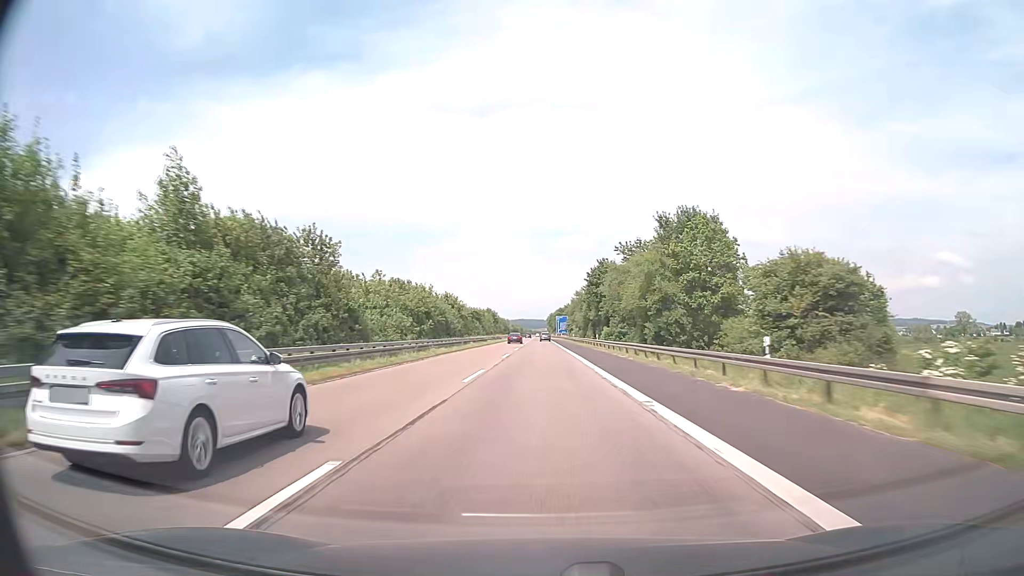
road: motorway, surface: asphalt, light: Day
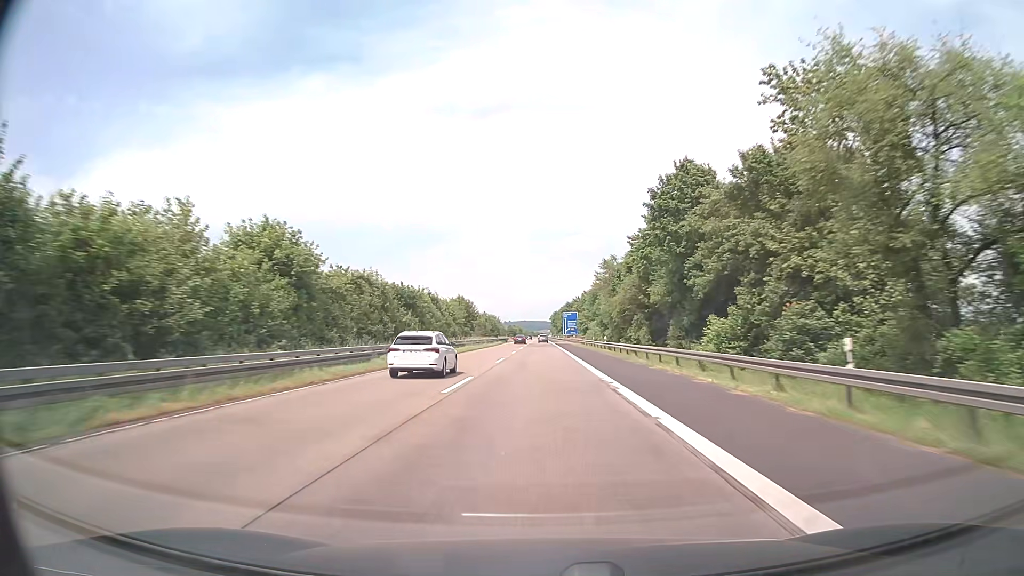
(-0.1, +57.0) m; 0°
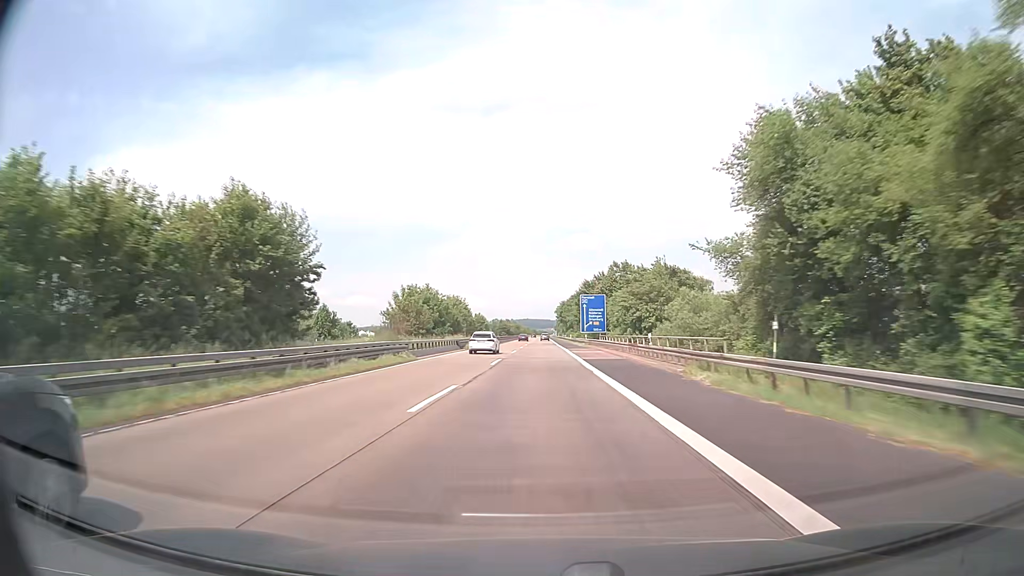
(0.0, +76.1) m; 0°
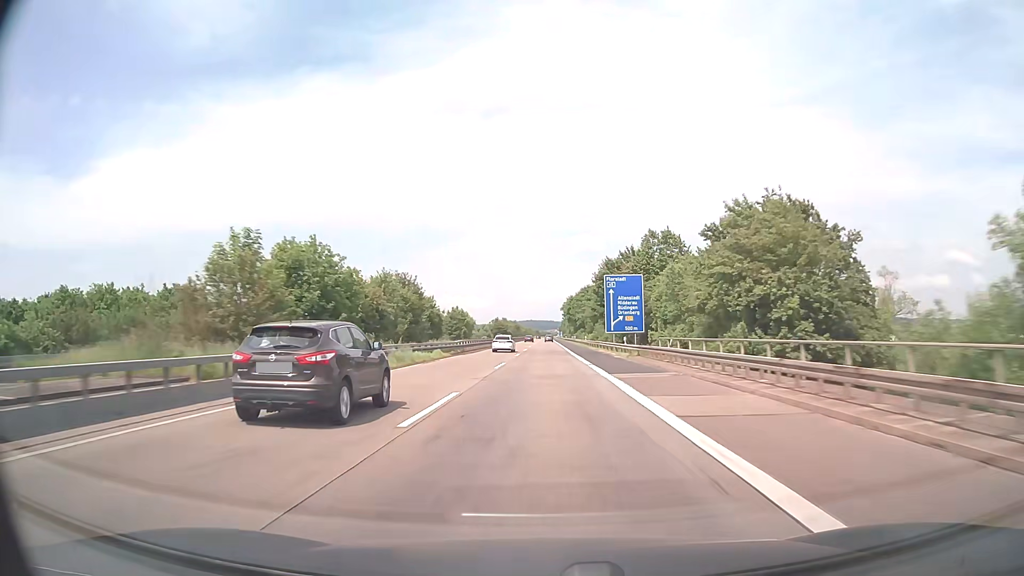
(-0.1, +38.1) m; 0°
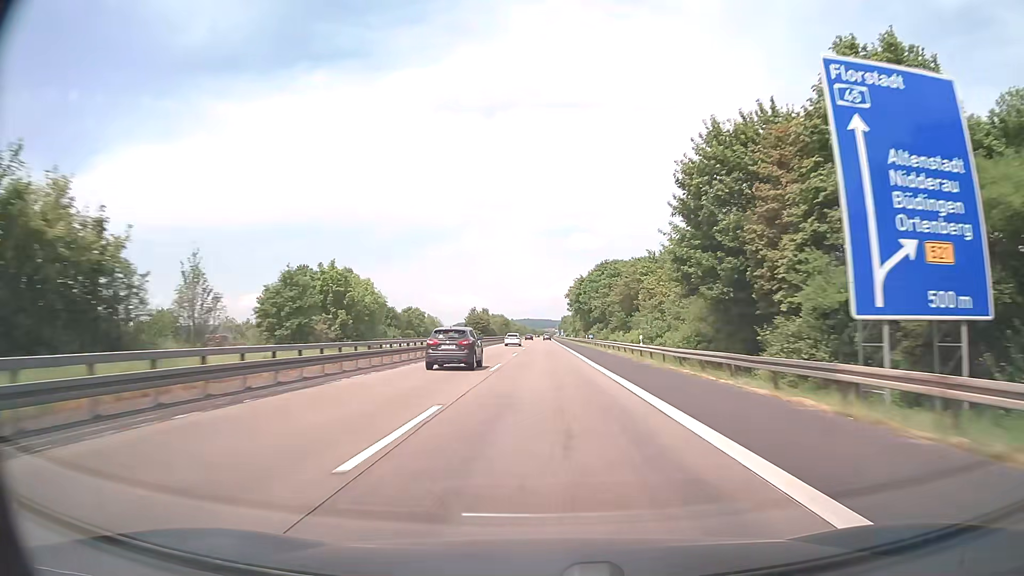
(0.0, +57.0) m; 0°
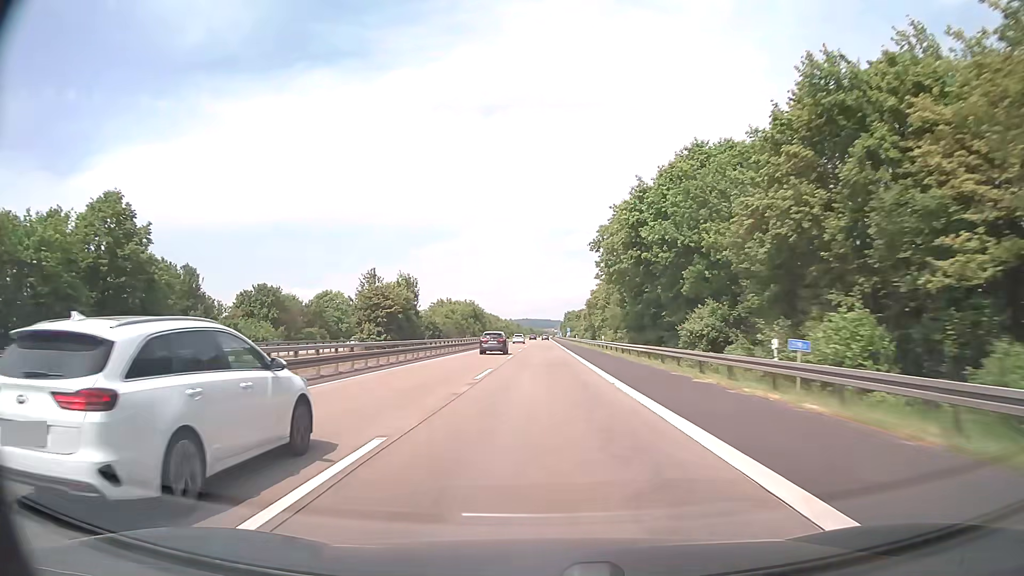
(+0.3, +76.0) m; 0°
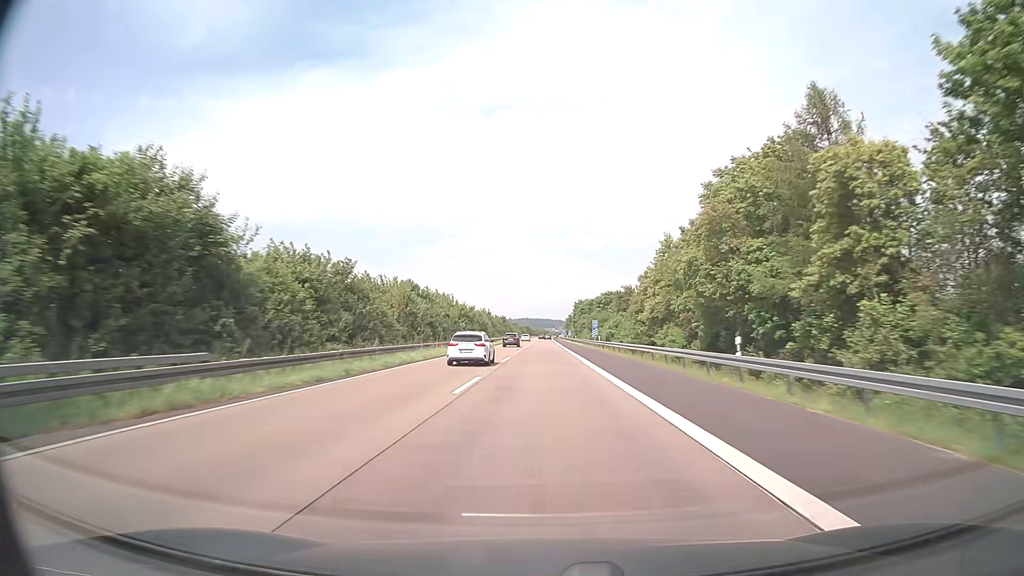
(0.0, +95.0) m; 0°
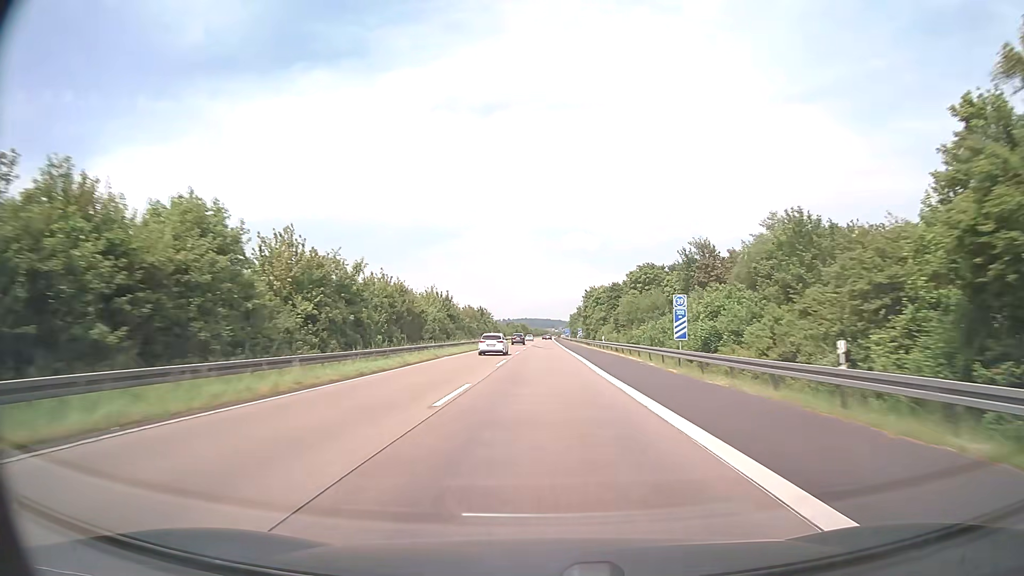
(+0.1, +57.0) m; 0°
(0, +10) (0, +20) (0, +30) (0, +40) (0, +50) (0, +60) (0, +70) (0, +80) (0, +90) (0, +100) m
